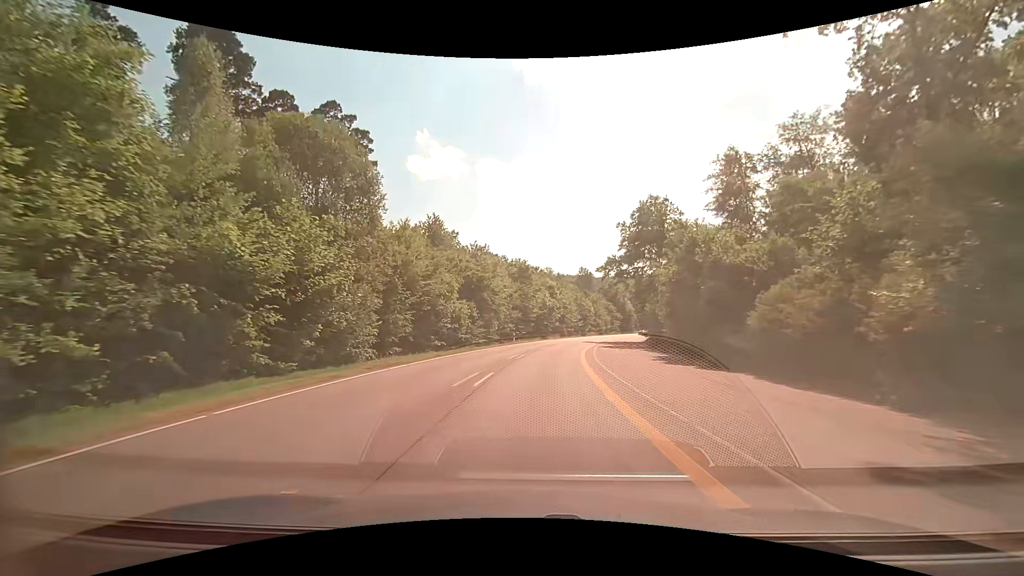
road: secondary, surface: asphalt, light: Day
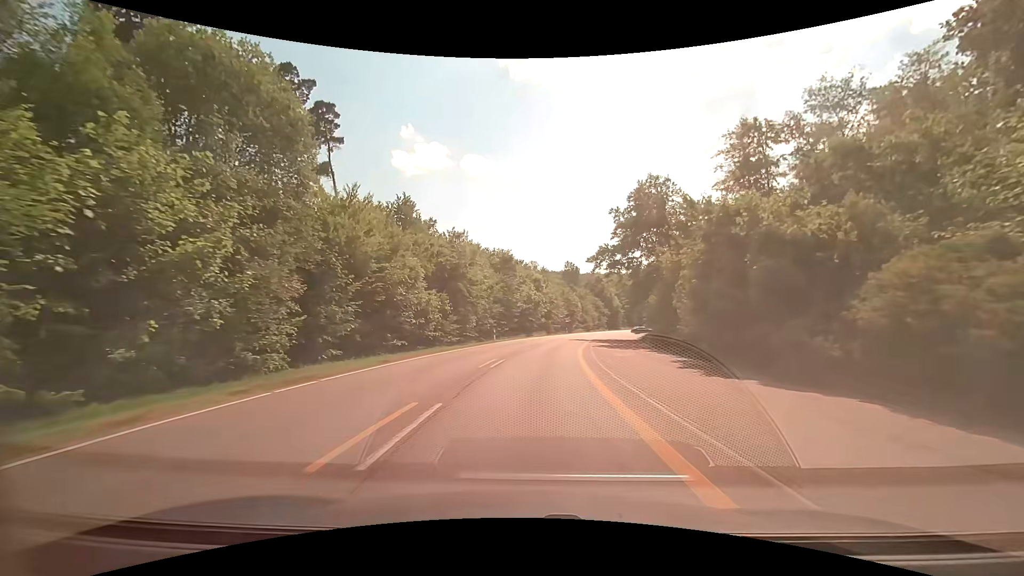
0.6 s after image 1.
(+0.1, +7.3) m; +1°
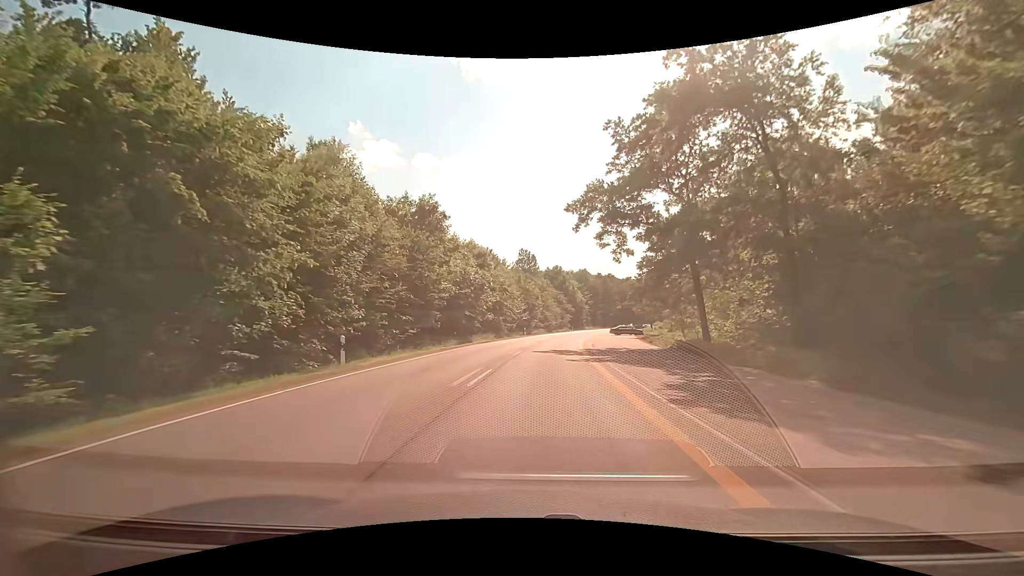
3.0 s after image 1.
(+1.4, +29.3) m; +6°
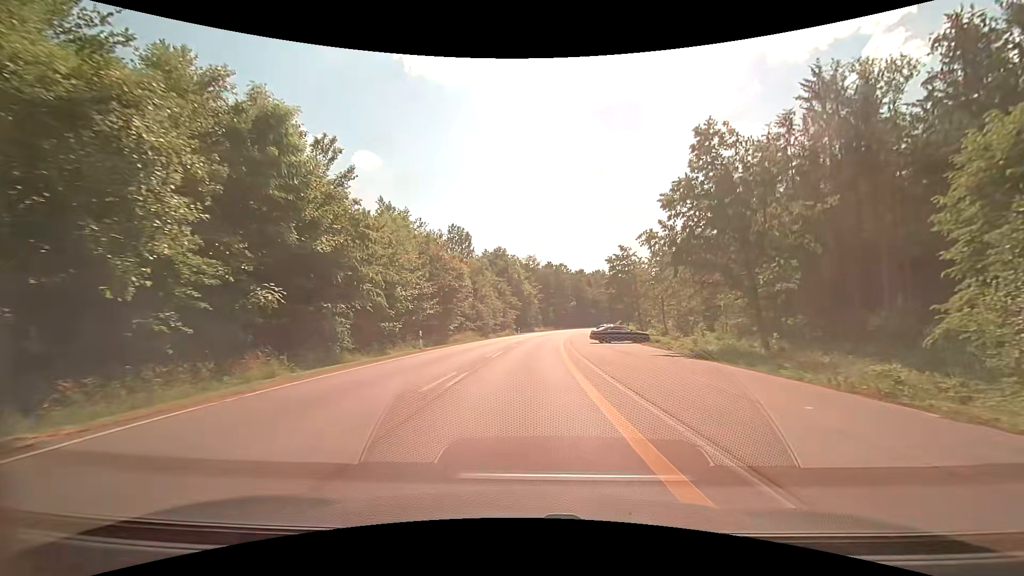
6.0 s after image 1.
(+2.4, +36.4) m; +7°
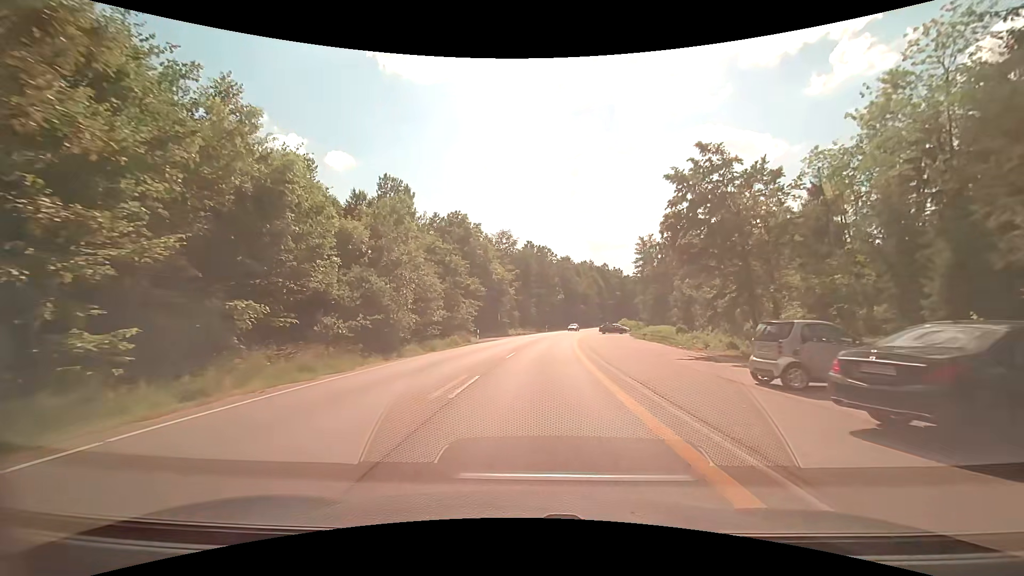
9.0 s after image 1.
(+0.9, +36.7) m; +2°
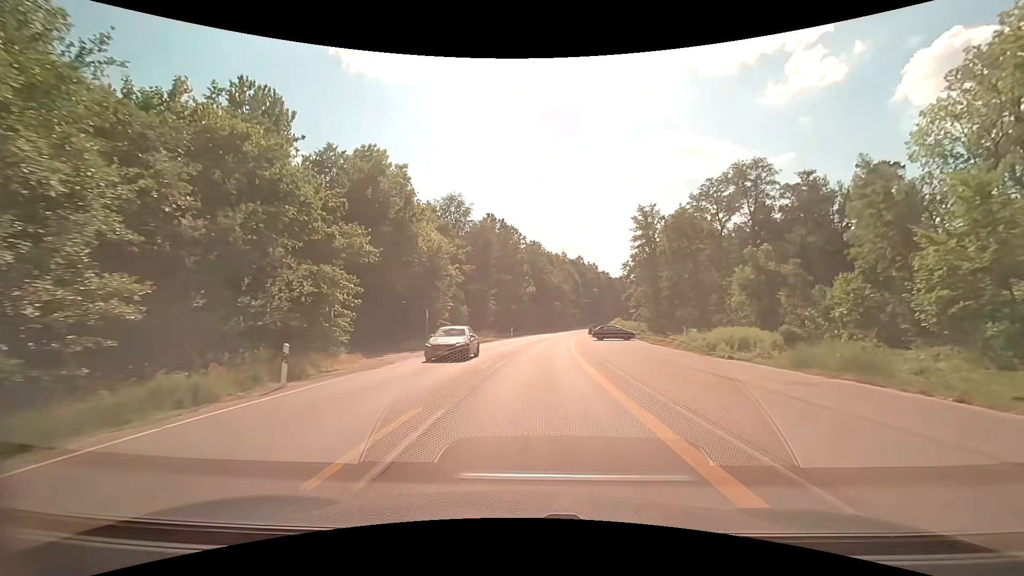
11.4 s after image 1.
(+1.2, +28.9) m; +4°
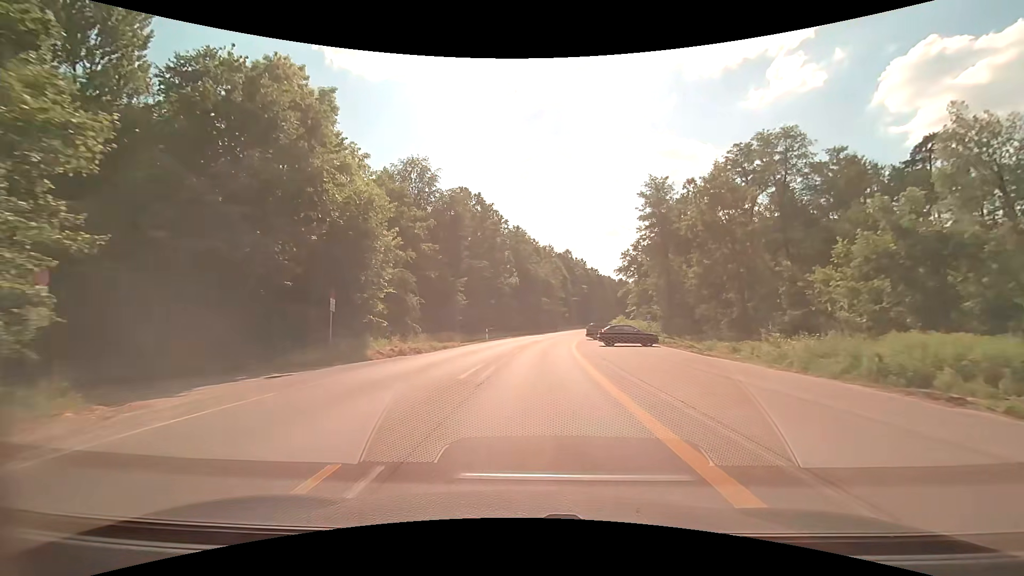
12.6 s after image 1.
(+0.3, +15.3) m; +2°
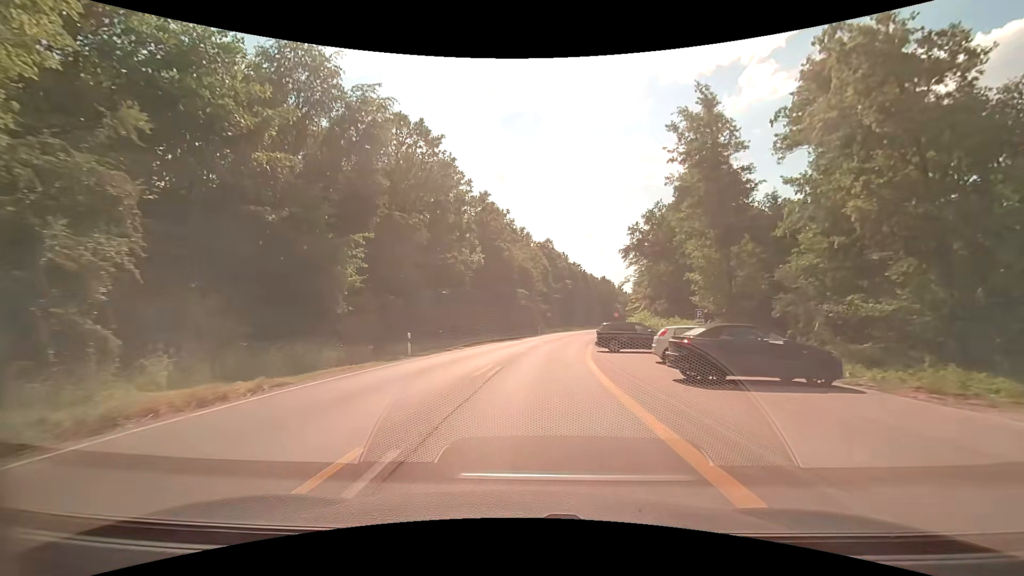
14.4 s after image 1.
(+0.8, +23.3) m; +4°
(0, +10) (0, +20) (+1, +30) (+2, +40) (+4, +50) (+5, +60) (+7, +69) (+9, +79) (+12, +89) (+14, +99) m
